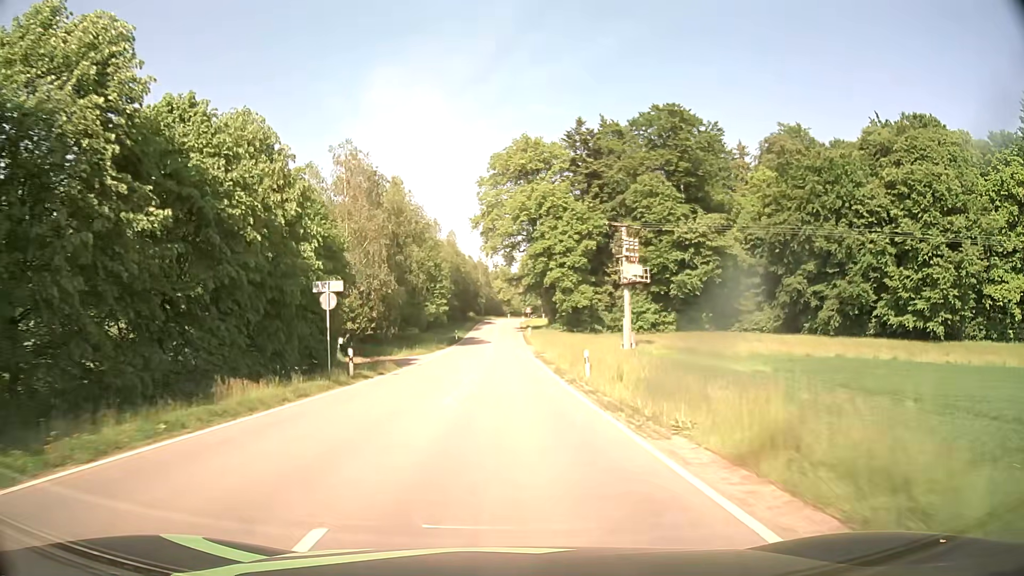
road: tertiary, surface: asphalt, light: Day
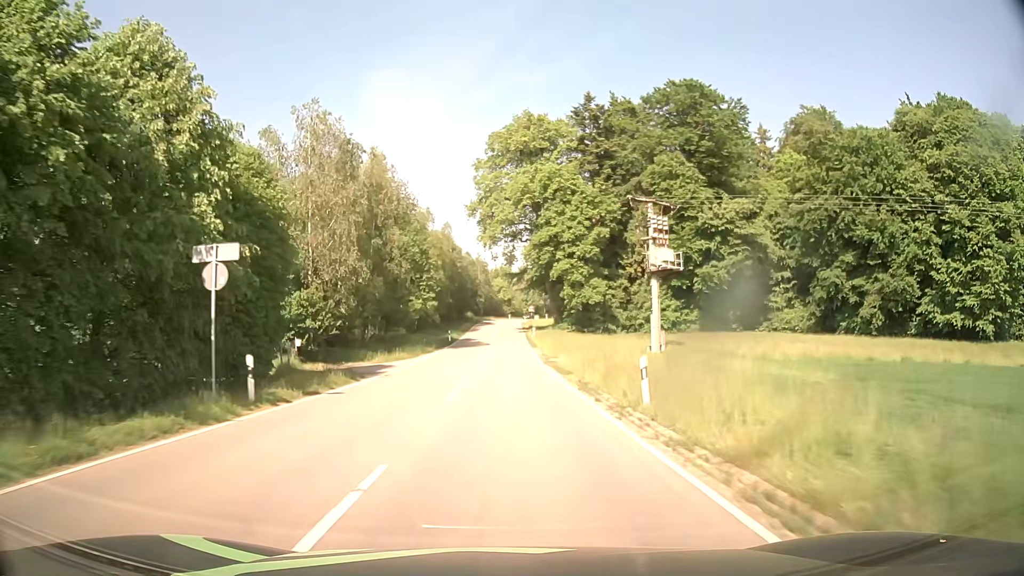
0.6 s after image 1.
(0.0, +9.5) m; 0°
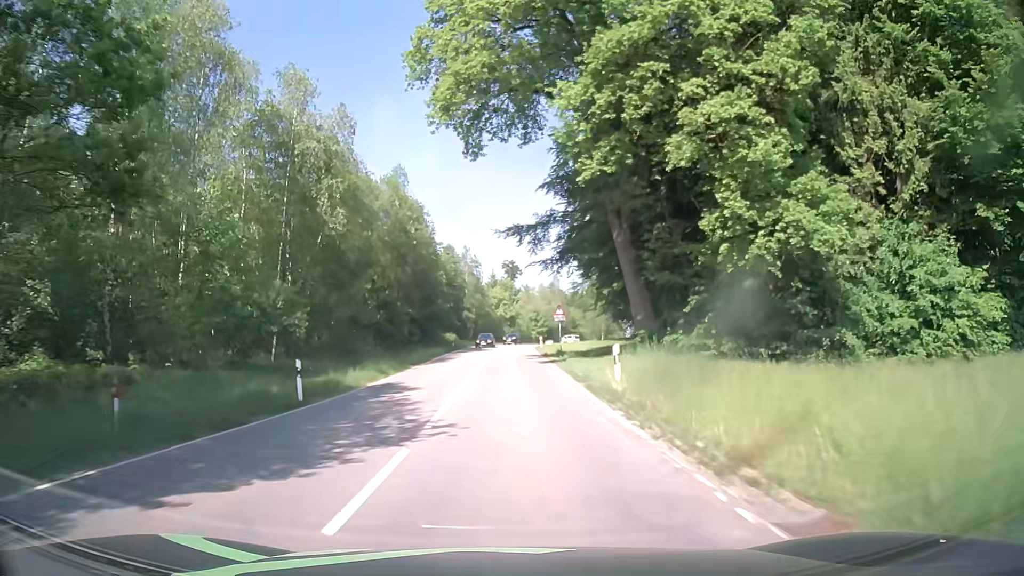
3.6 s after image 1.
(0.0, +46.7) m; 0°
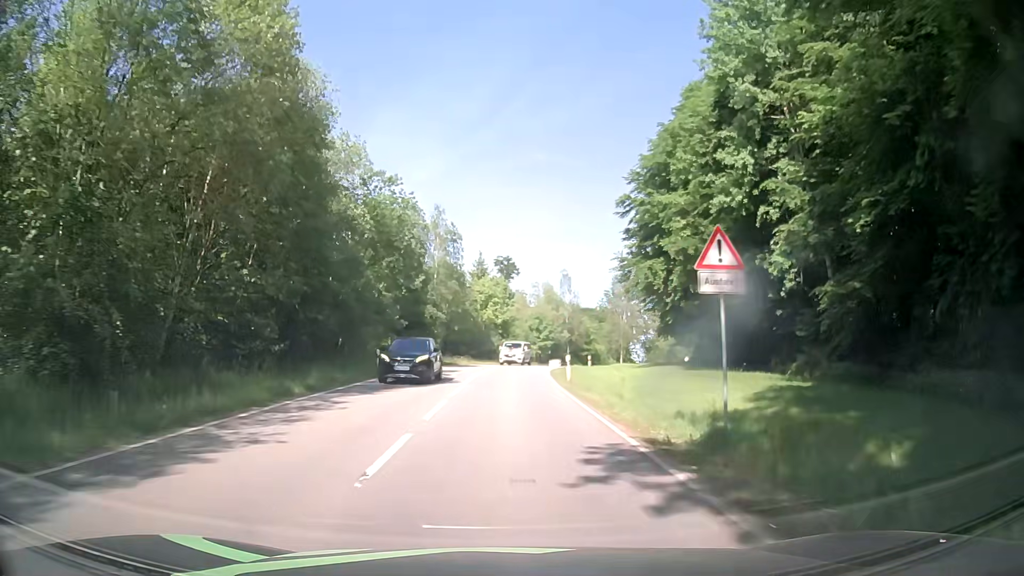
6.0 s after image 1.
(0.0, +34.7) m; 0°
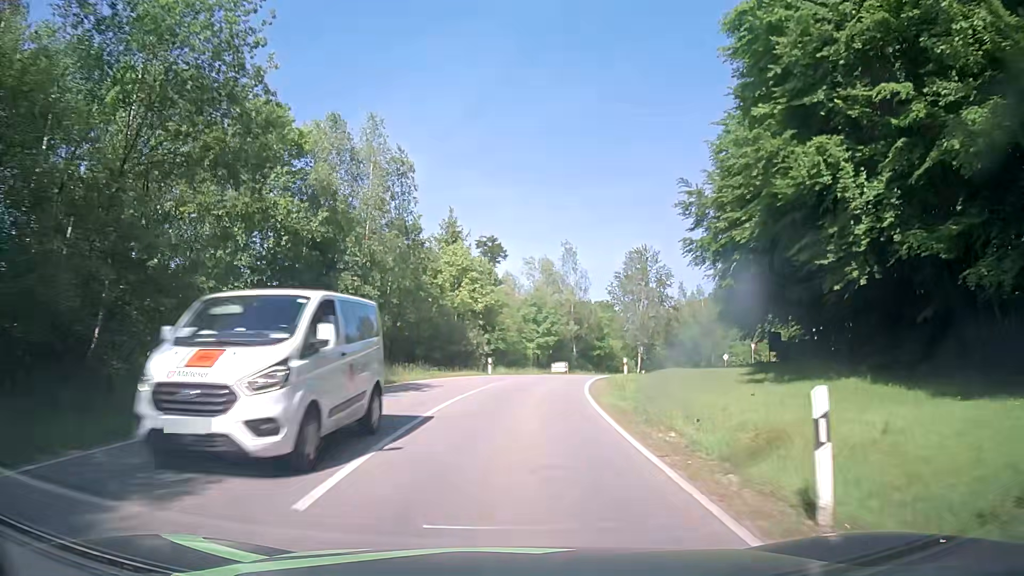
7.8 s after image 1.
(+0.4, +24.7) m; +2°
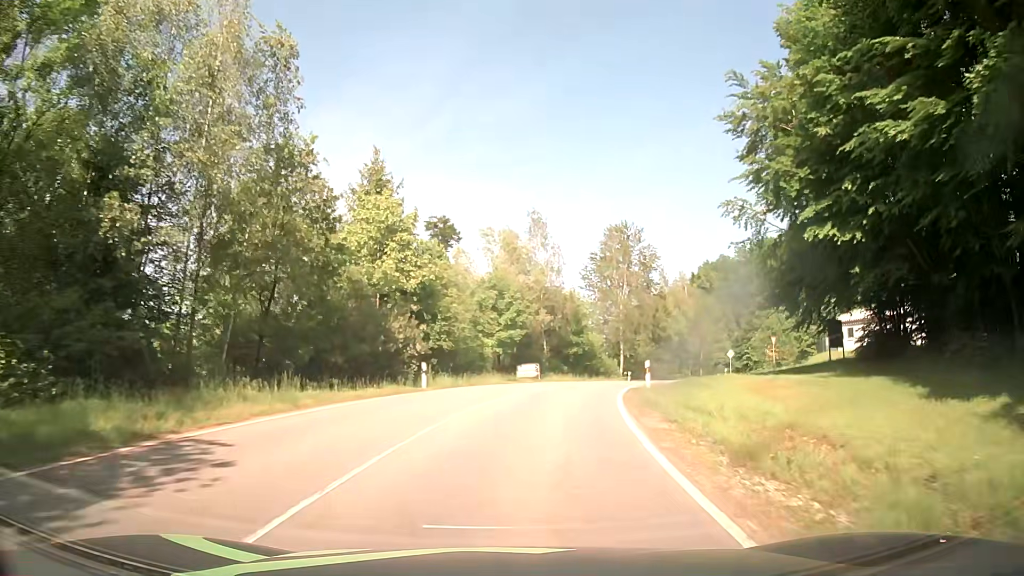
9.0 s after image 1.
(+0.4, +16.0) m; +4°
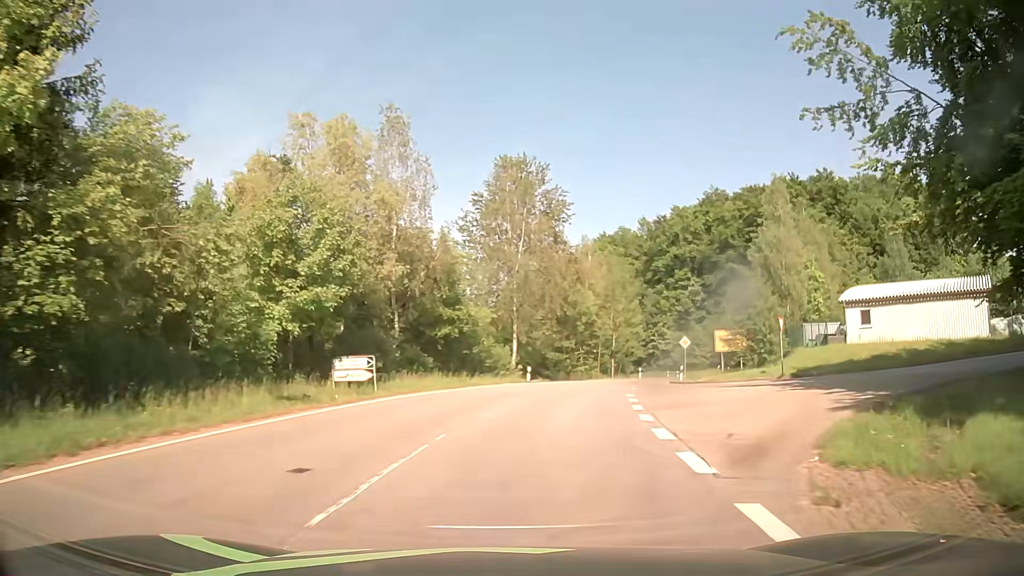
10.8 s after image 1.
(+1.9, +23.4) m; +11°
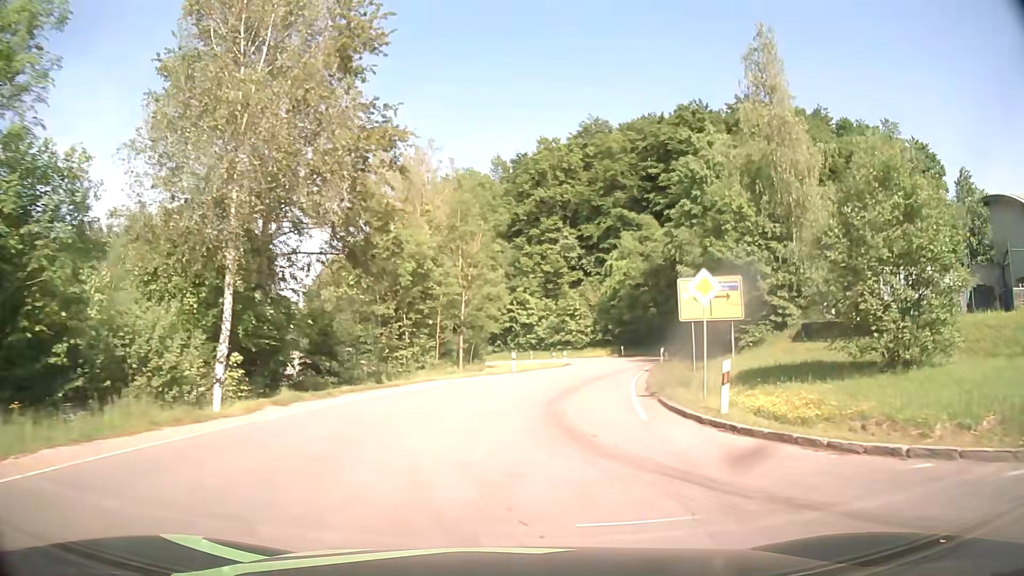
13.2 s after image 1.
(+3.8, +30.0) m; +14°
